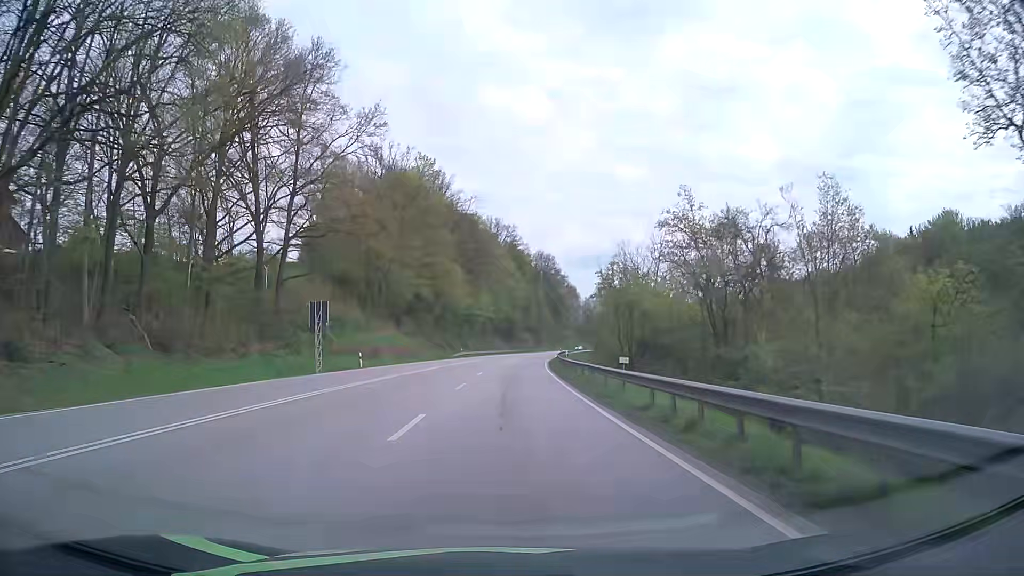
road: primary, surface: asphalt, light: Day
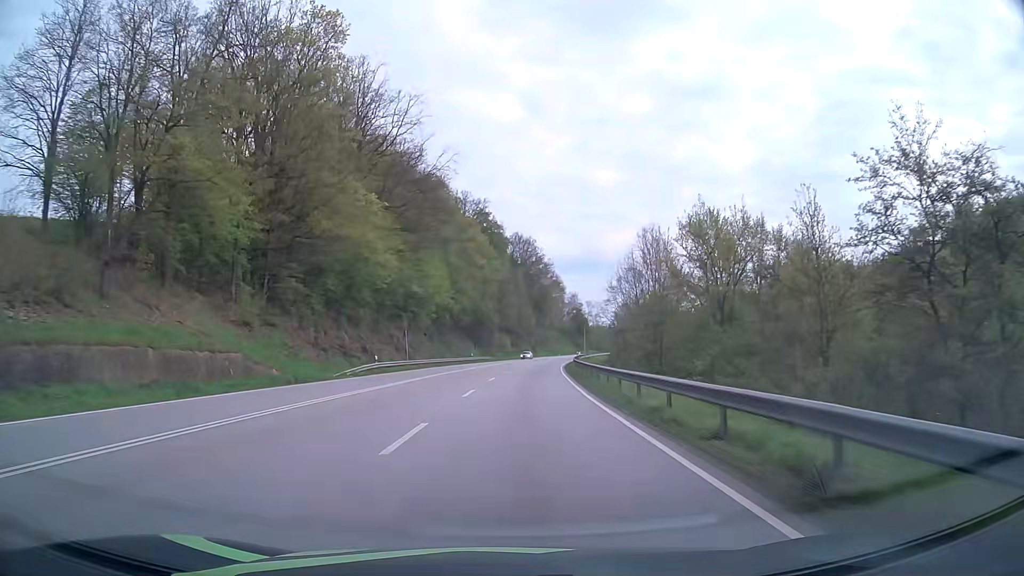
(+0.7, +50.0) m; +2°
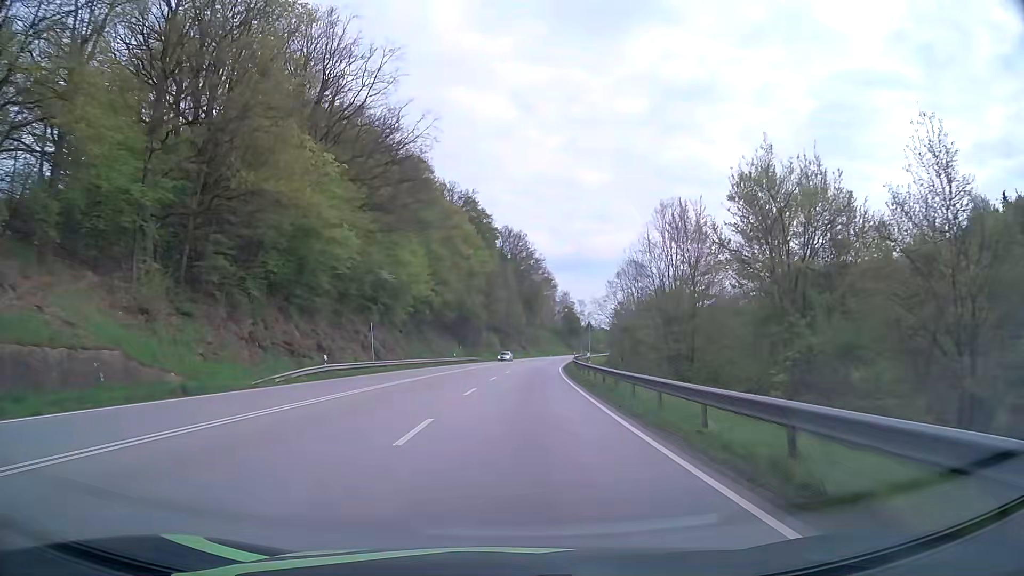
(+0.1, +10.9) m; +1°
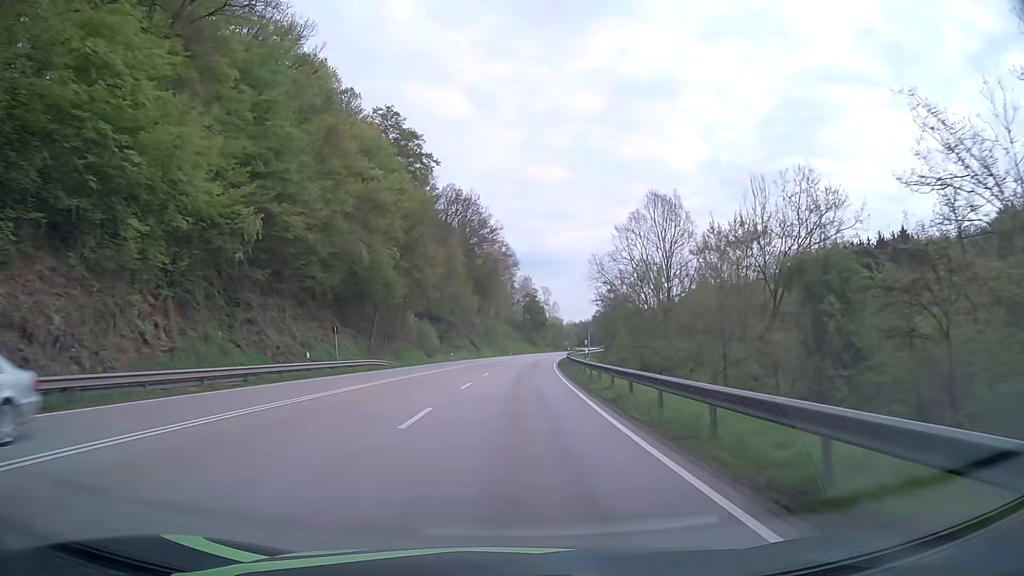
(+1.7, +46.0) m; +4°
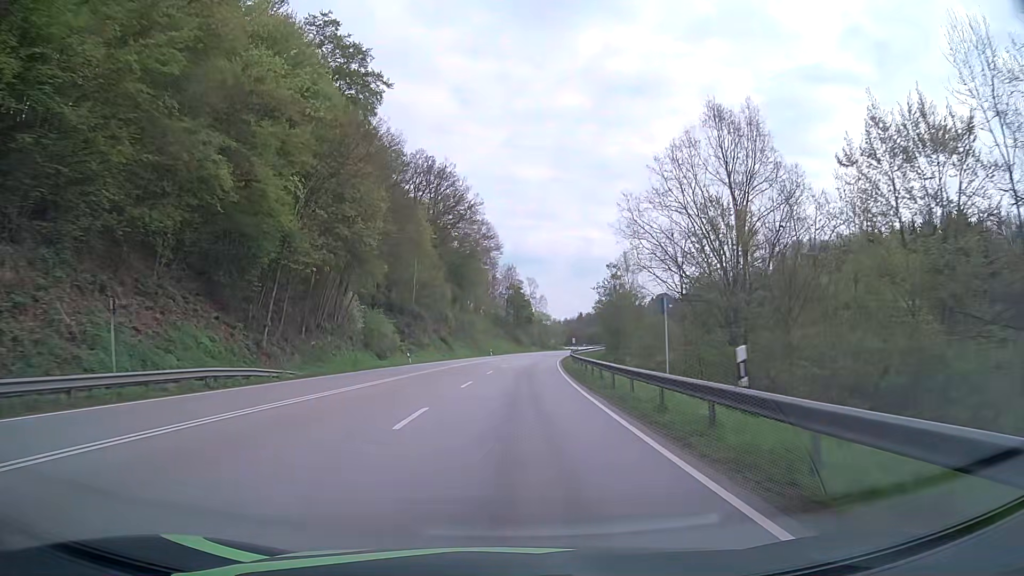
(+0.3, +23.9) m; +1°
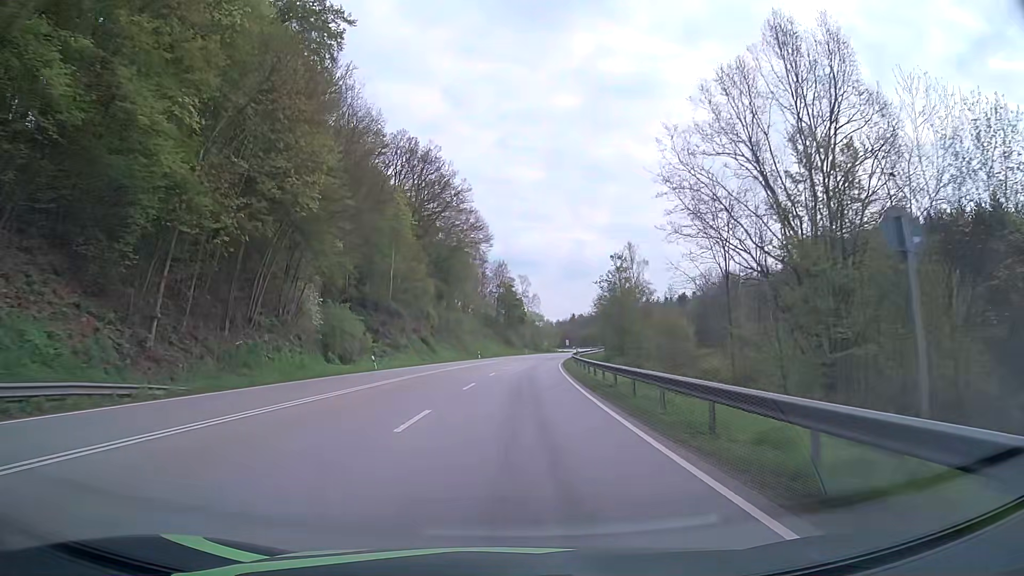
(+0.1, +12.1) m; +1°
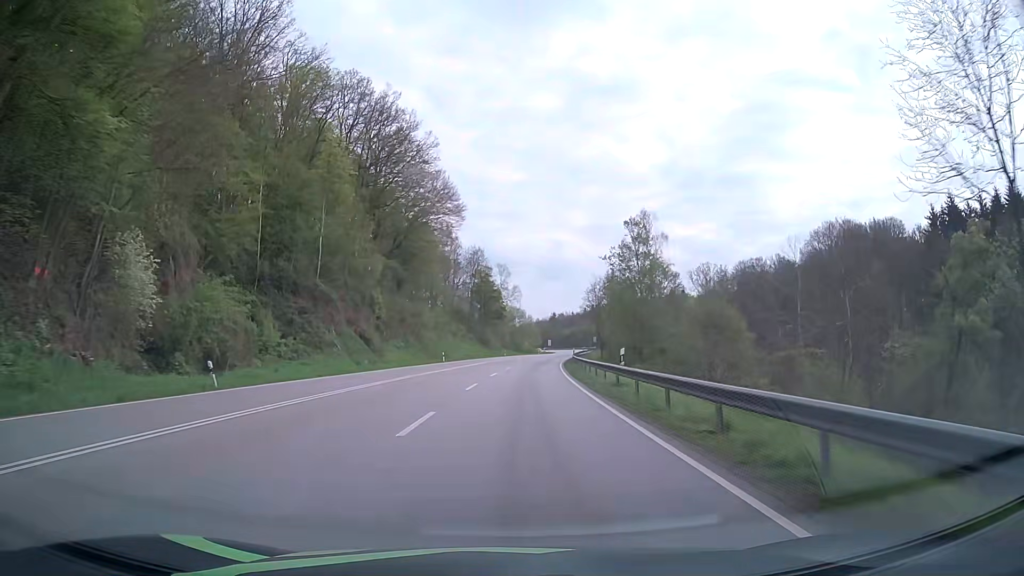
(+0.3, +24.3) m; +2°
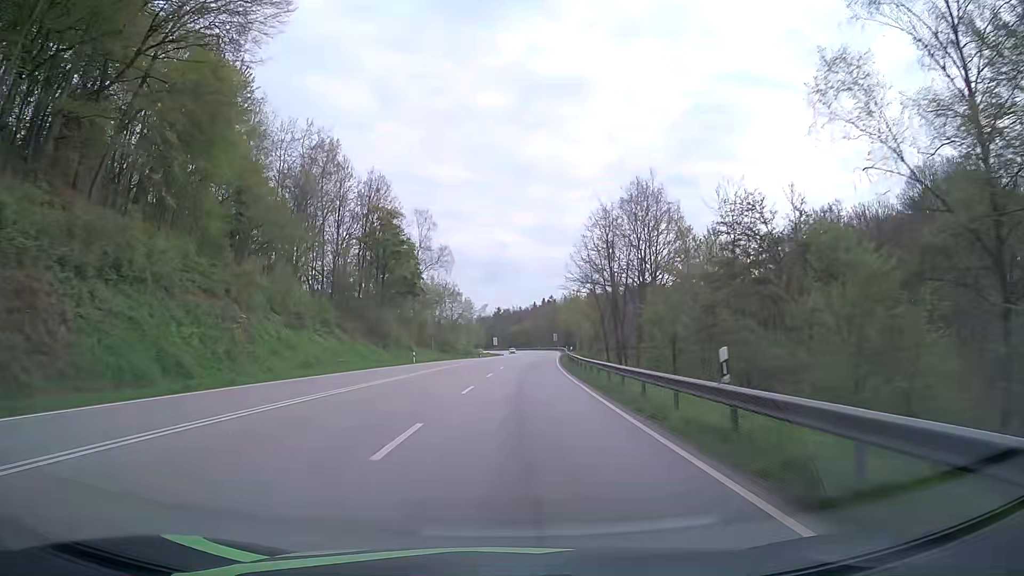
(+2.6, +61.6) m; +5°
(0, +10) (0, +20) (+1, +30) (+1, +40) (+2, +50) (+2, +60) (+3, +70) (+4, +80) (+5, +90) (+5, +100) m
